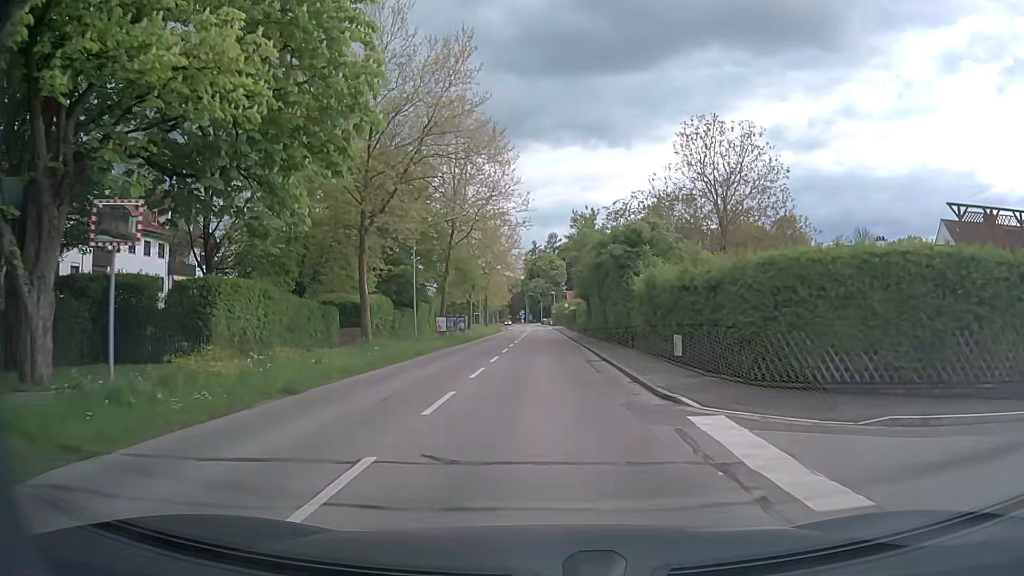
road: secondary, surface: asphalt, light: Day
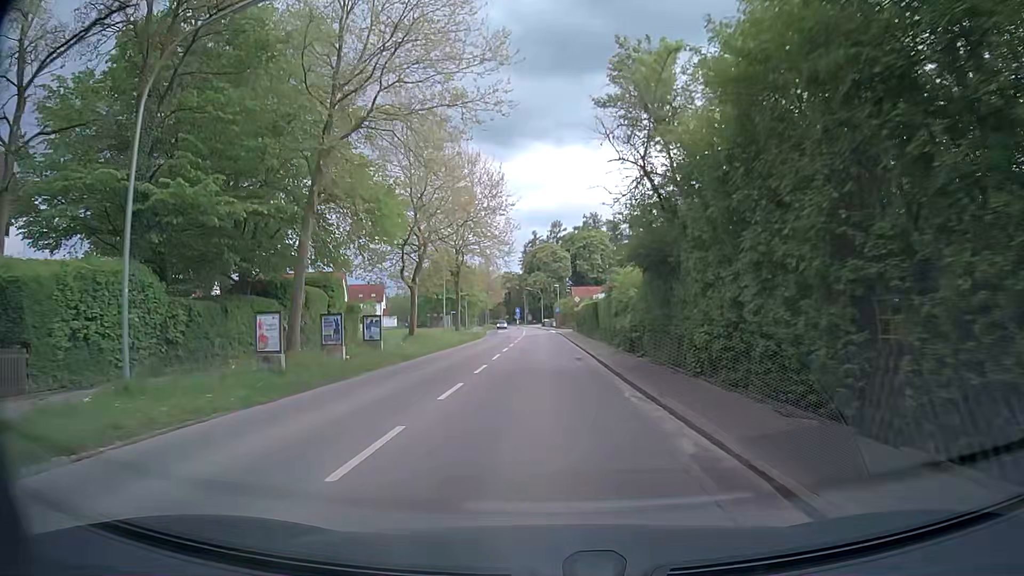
(-0.1, +28.3) m; -1°
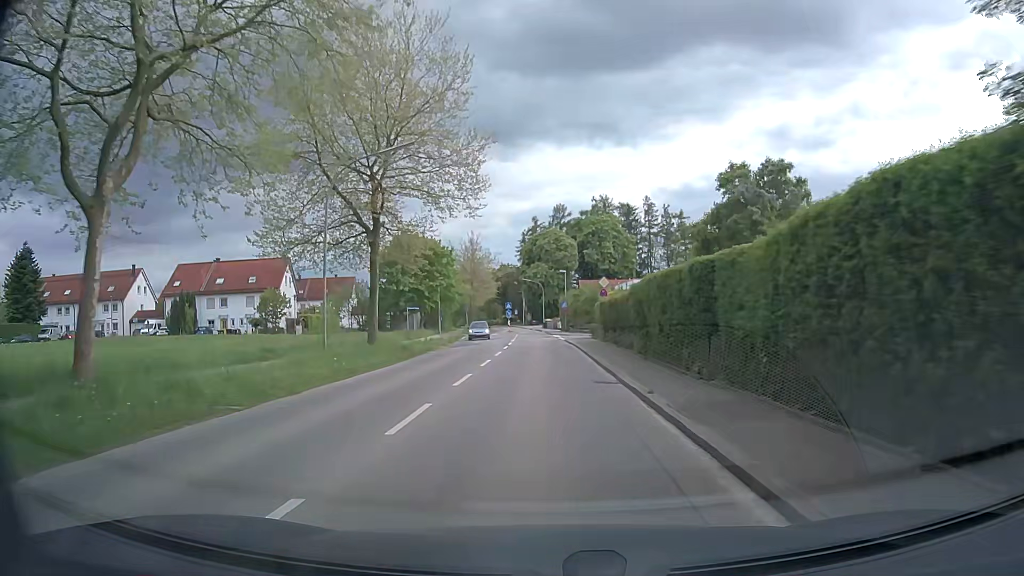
(+0.4, +27.9) m; +1°
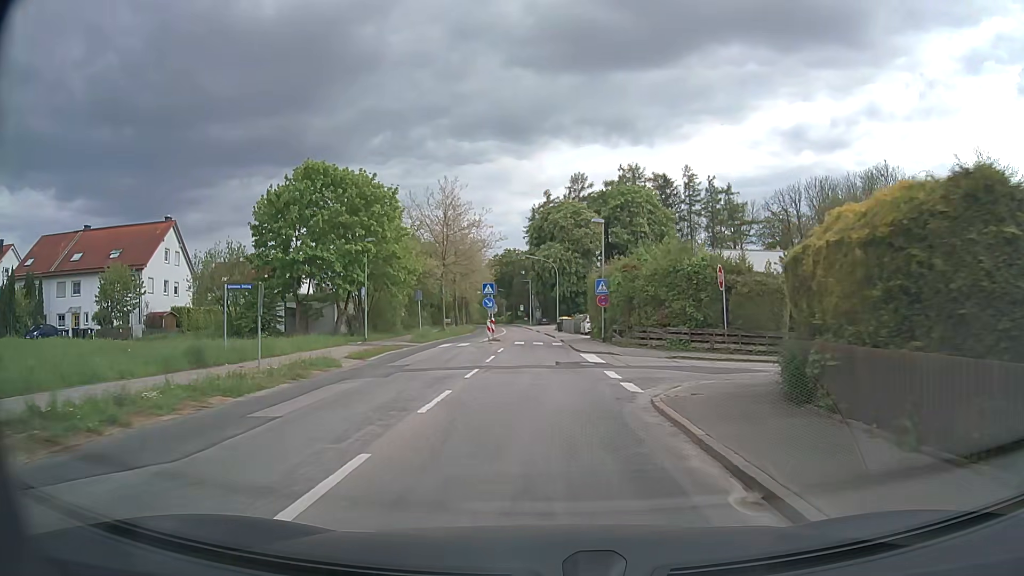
(-0.5, +34.2) m; -2°
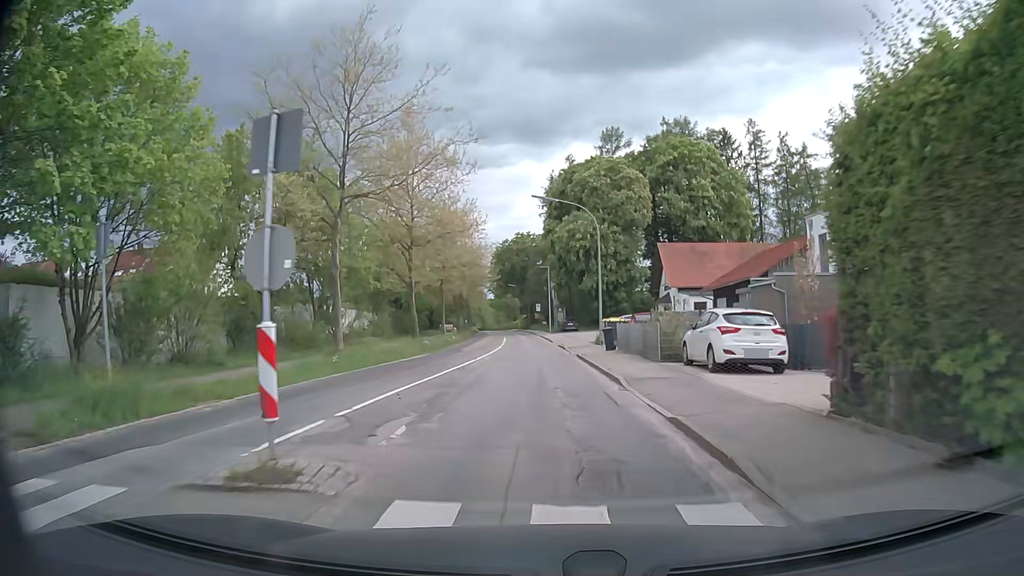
(-0.4, +33.5) m; -2°
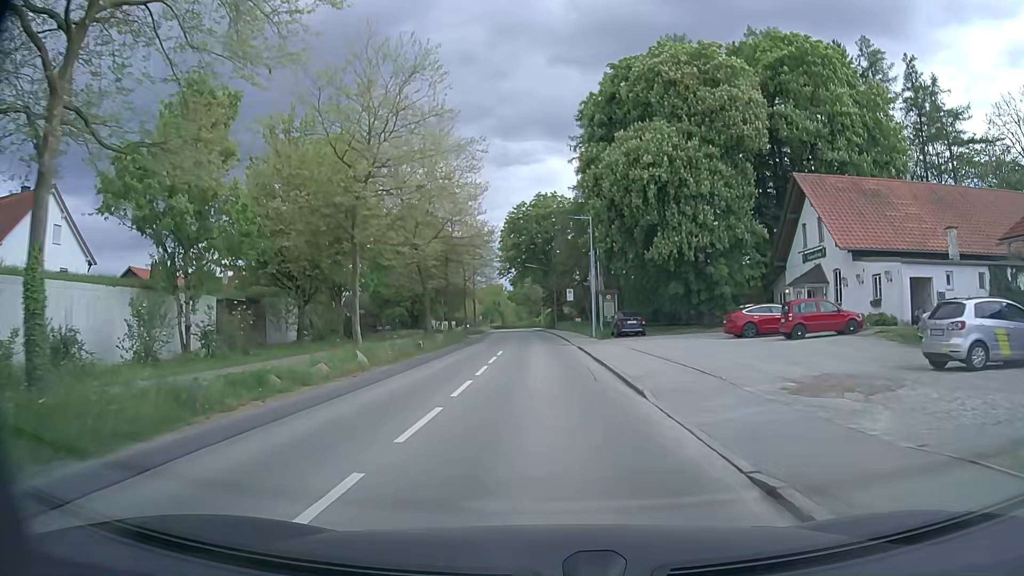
(-0.6, +34.0) m; -3°
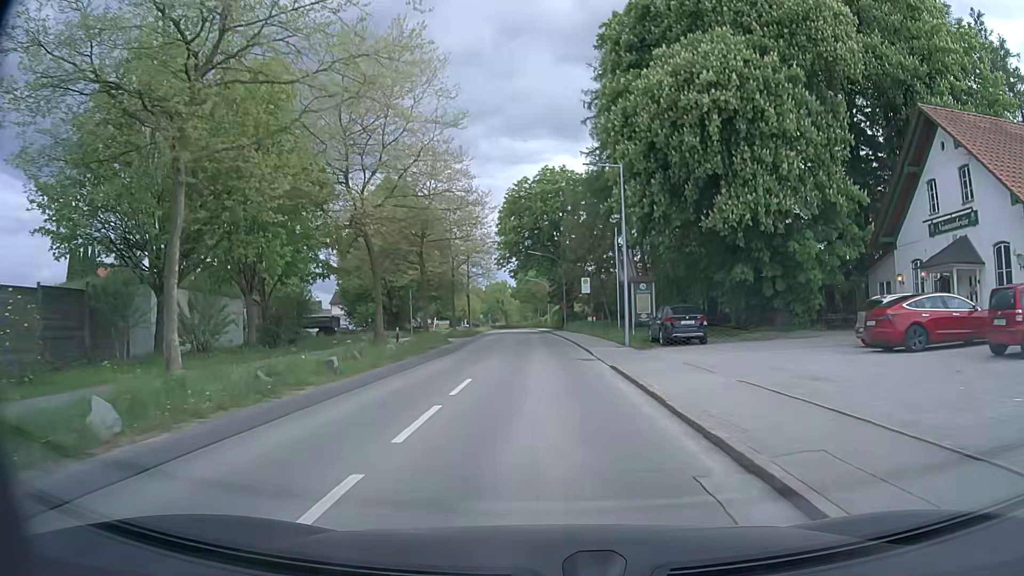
(+0.1, +13.9) m; 0°
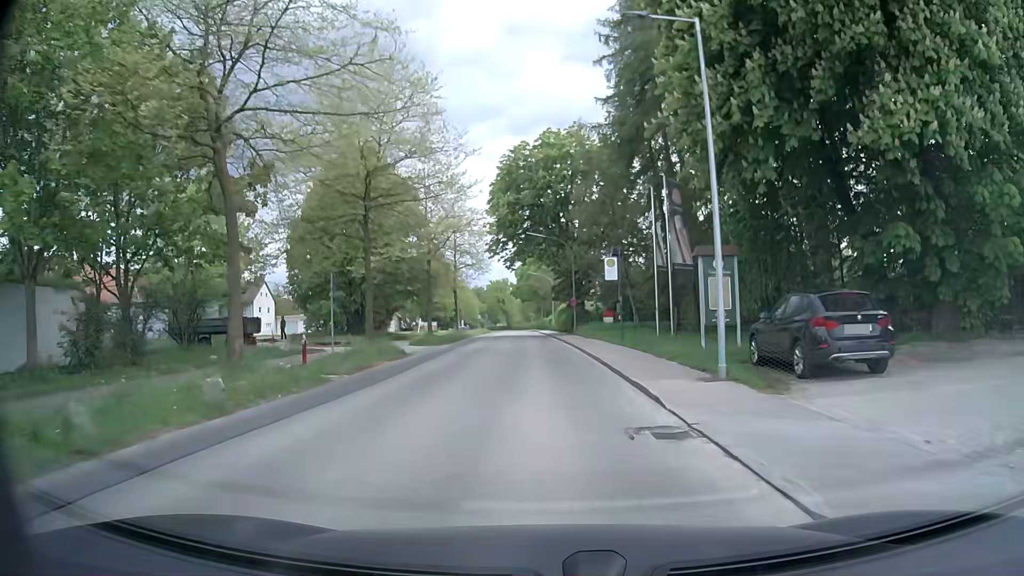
(0.0, +14.0) m; 0°
